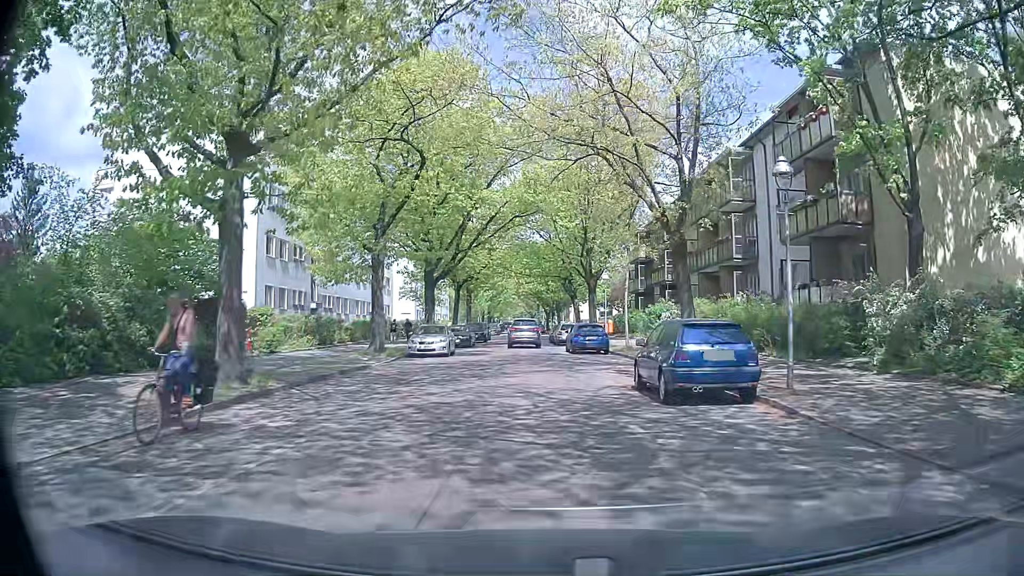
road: residential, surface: concrete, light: Day
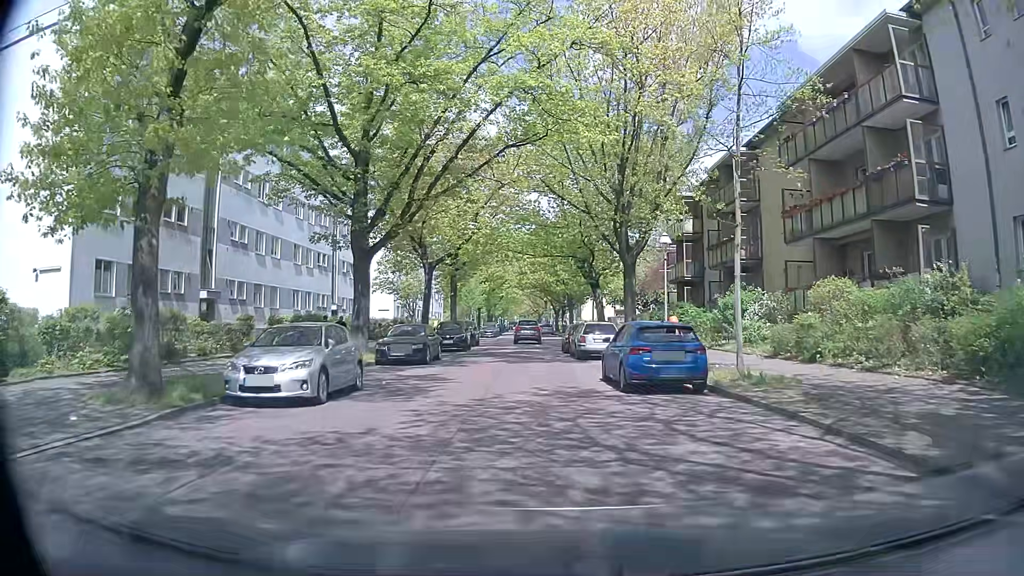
(-0.1, +17.7) m; -1°
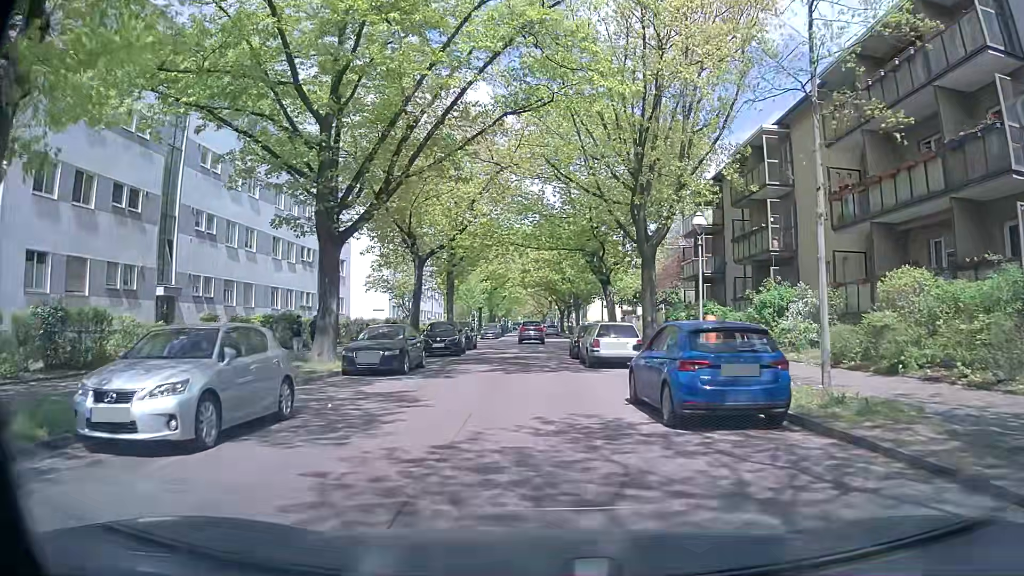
(0.0, +4.4) m; -1°
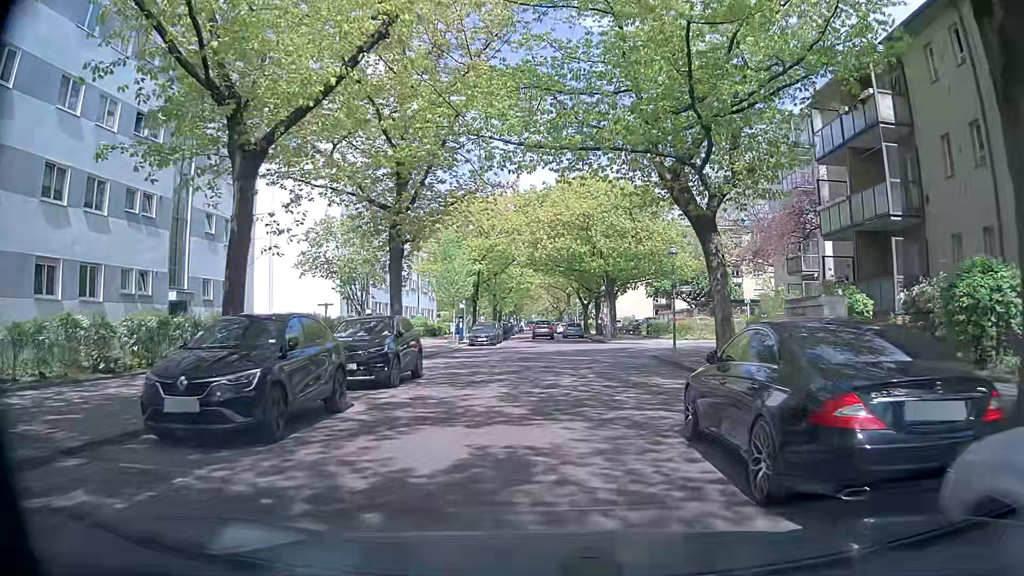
(-0.1, +22.3) m; -1°
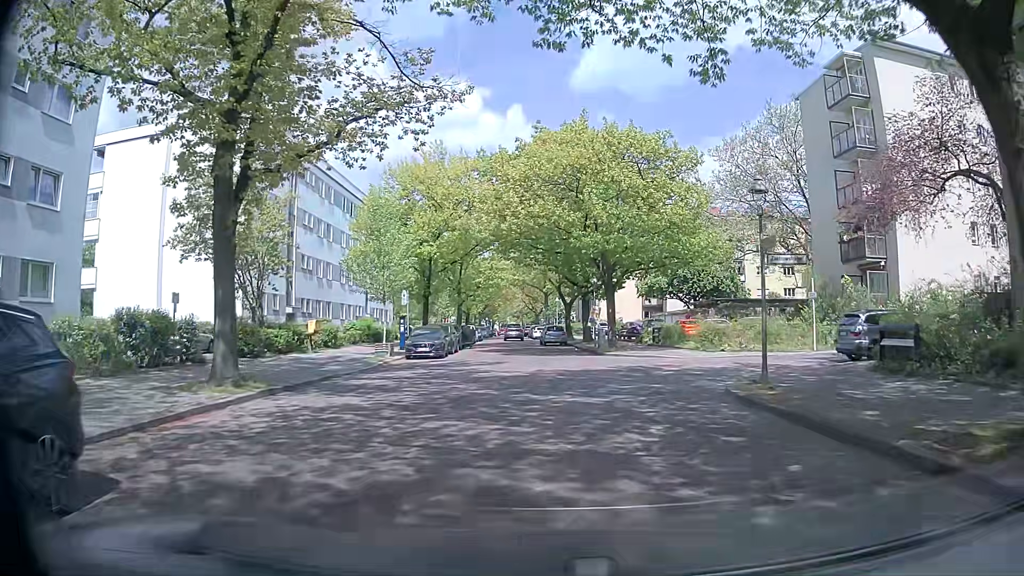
(+0.2, +13.5) m; +2°
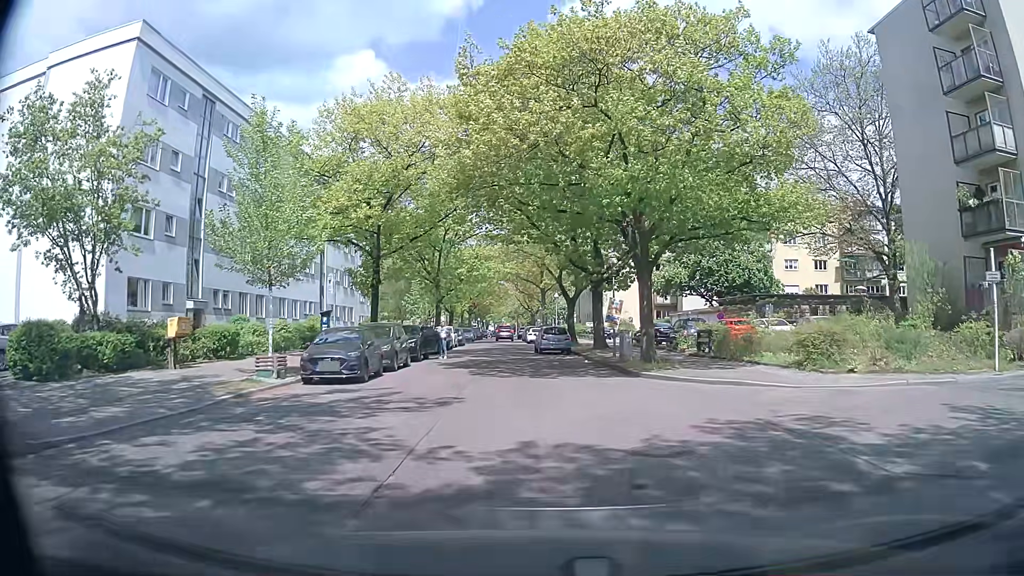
(-0.1, +12.7) m; -2°
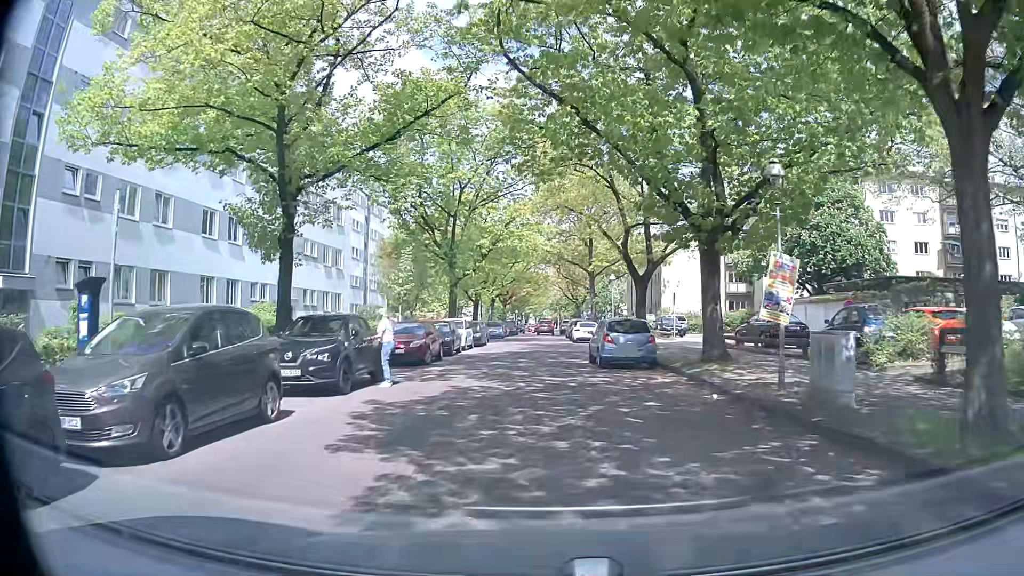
(0.0, +15.9) m; -1°
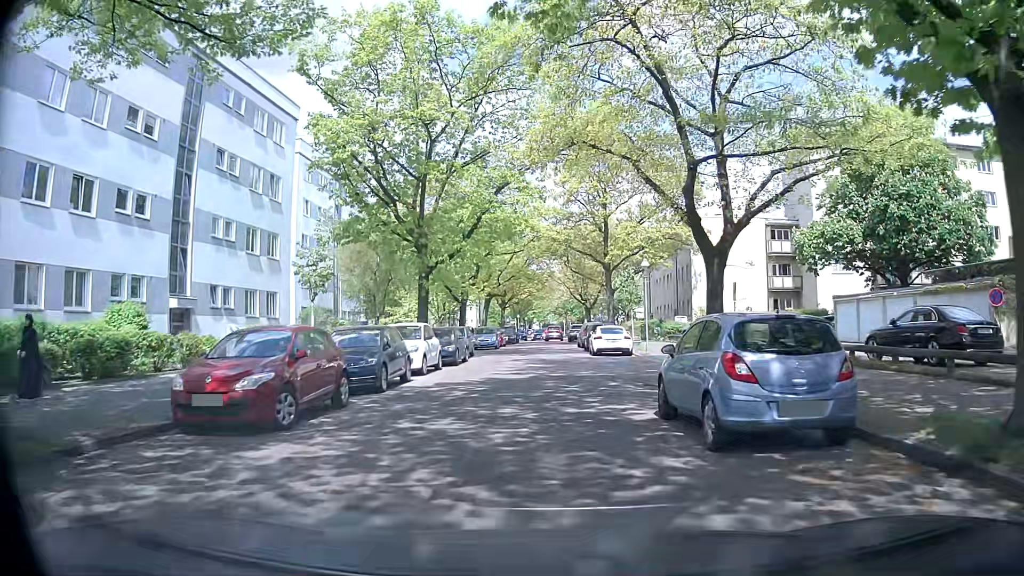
(-0.1, +12.7) m; 0°
